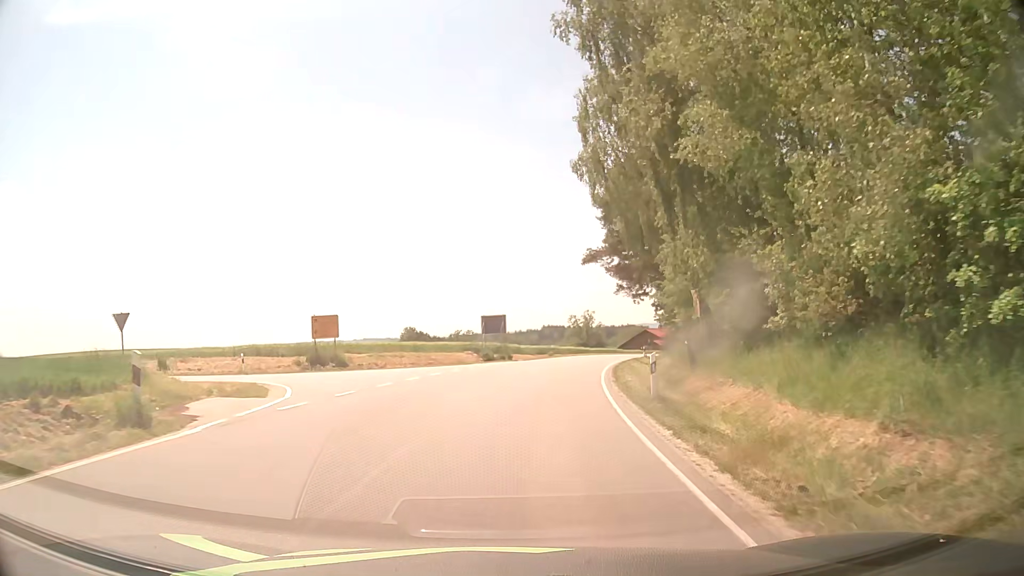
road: tertiary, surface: asphalt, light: Day
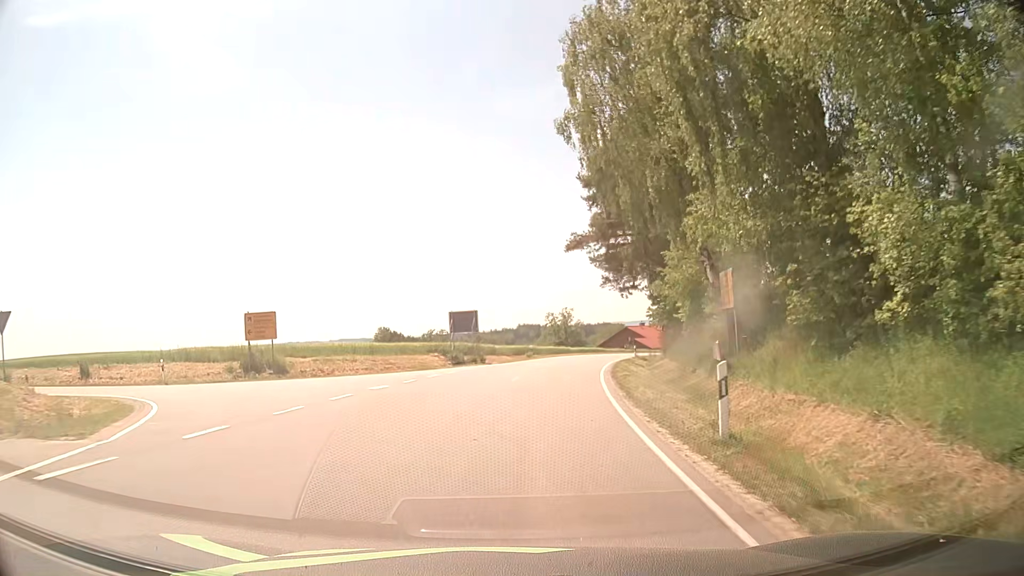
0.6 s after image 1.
(+0.1, +6.2) m; +3°
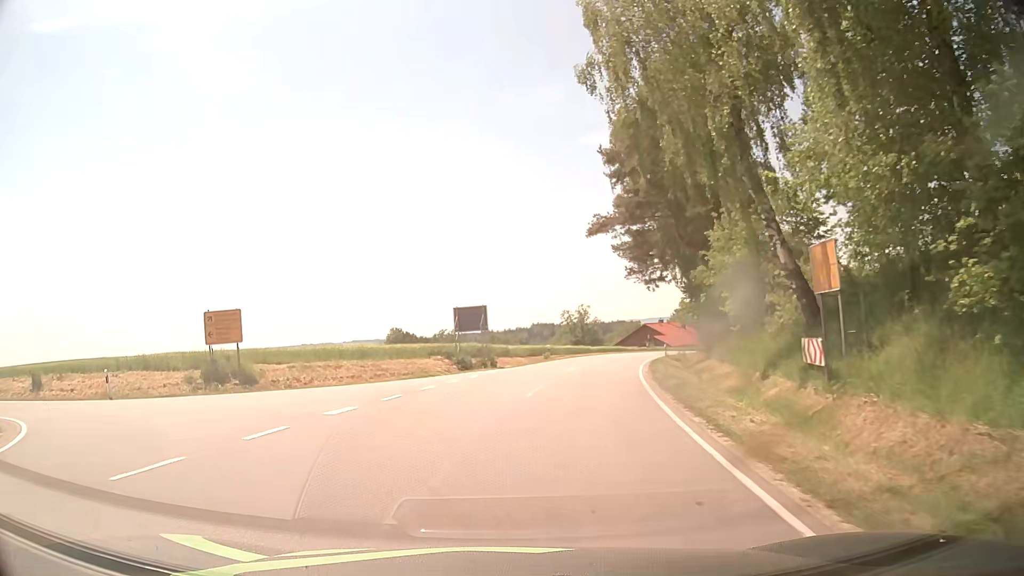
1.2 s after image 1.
(0.0, +5.4) m; -1°
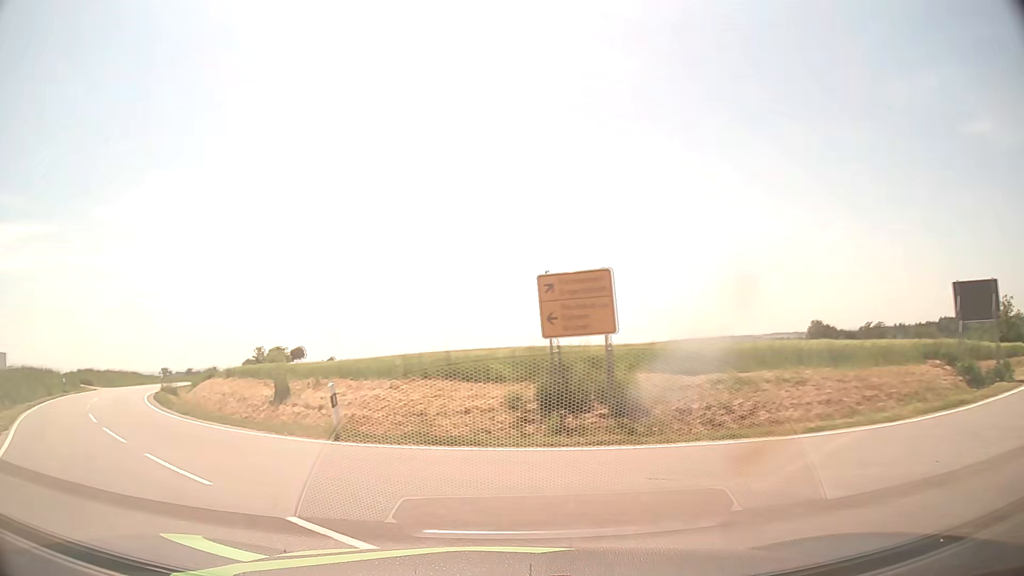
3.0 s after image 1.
(-2.9, +12.2) m; -36°
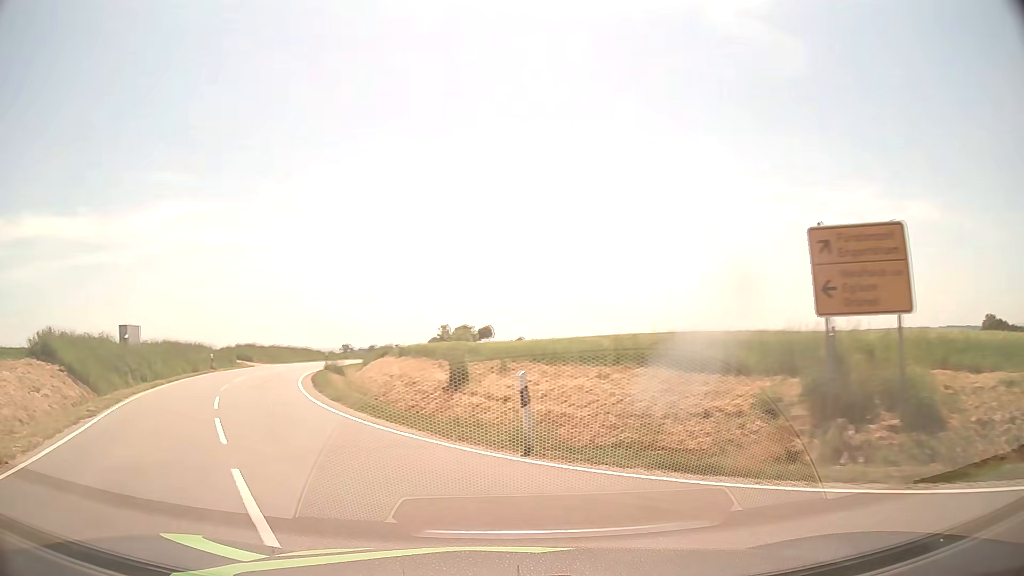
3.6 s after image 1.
(-0.5, +4.0) m; -16°
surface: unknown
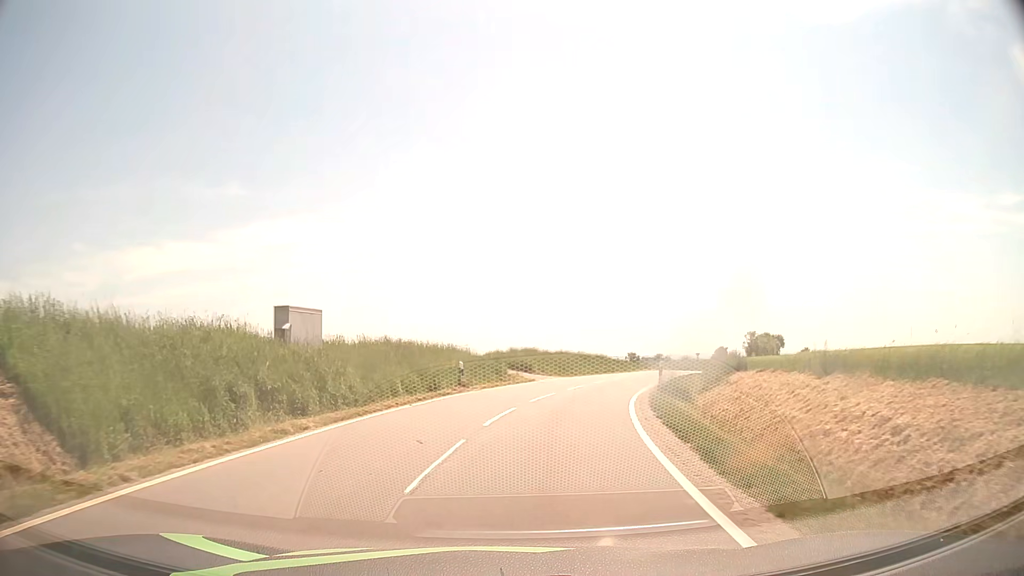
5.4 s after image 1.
(-5.3, +15.5) m; -24°
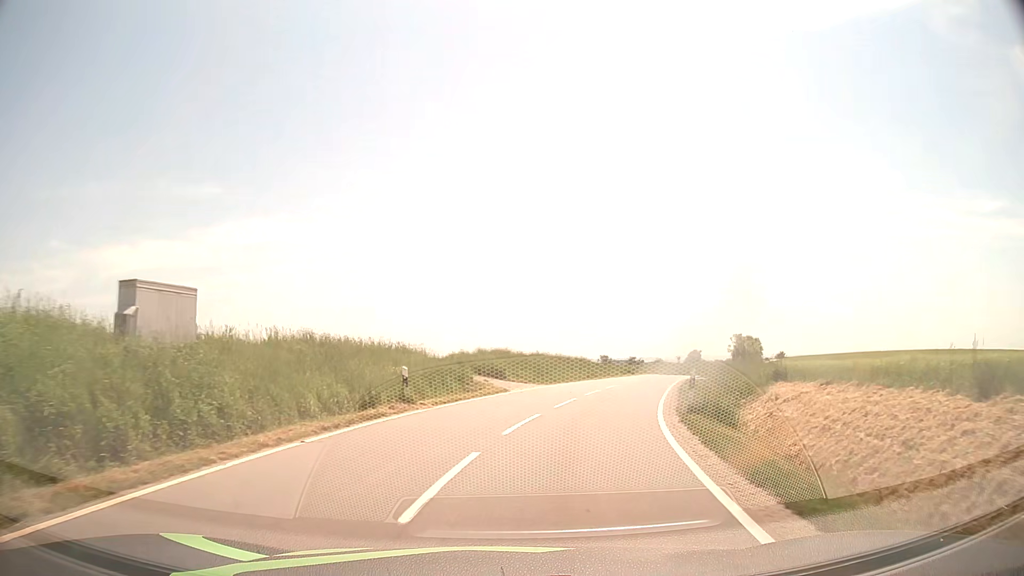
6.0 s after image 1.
(+0.1, +7.2) m; +2°
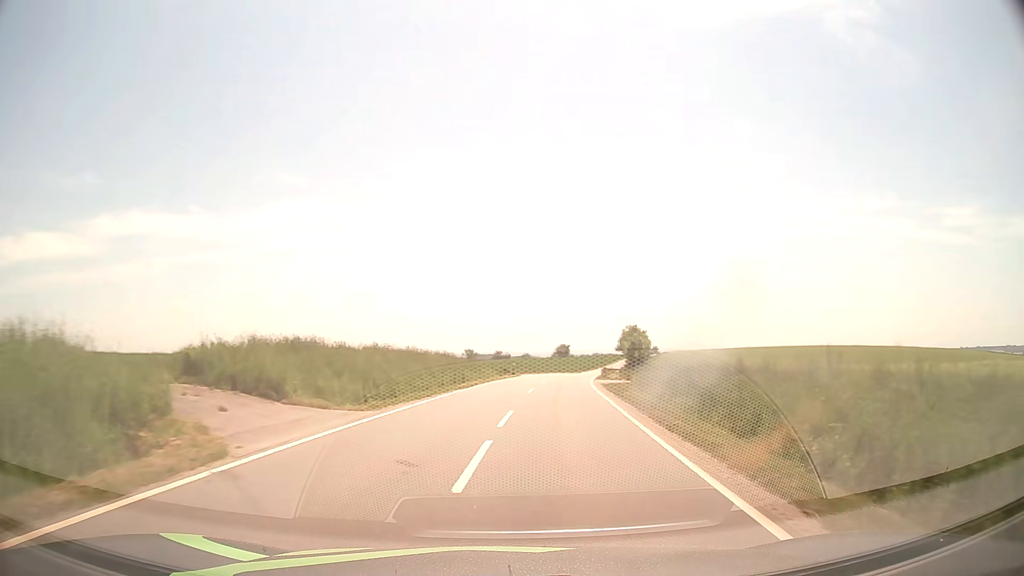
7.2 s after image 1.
(+1.7, +17.0) m; +11°
(0, +10) (+1, +20) (+2, +30) (+3, +40) (+5, +50) (+6, +60) (+8, +70) (+9, +79) (+11, +89) (+13, +99) m
